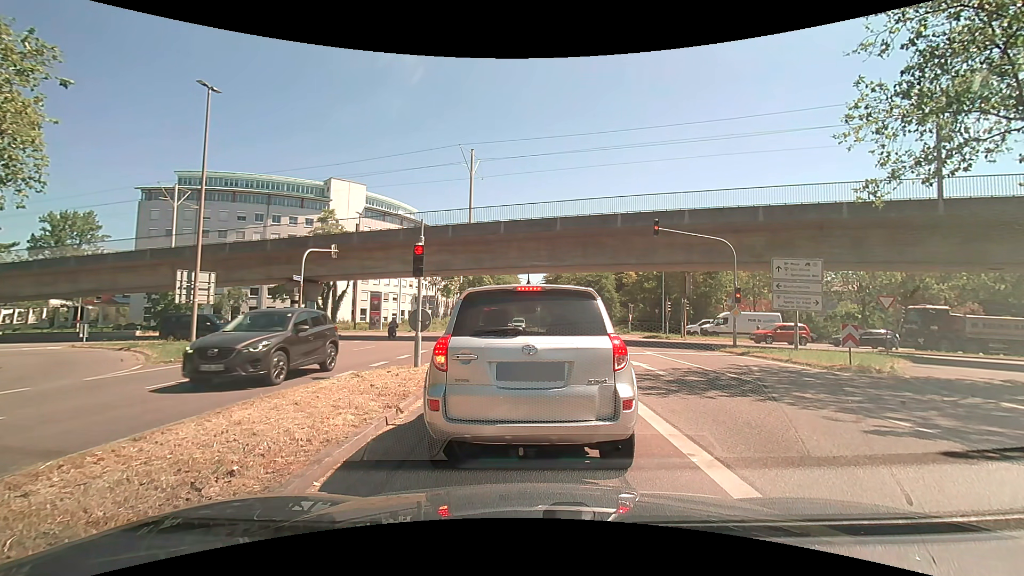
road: secondary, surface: asphalt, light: Day
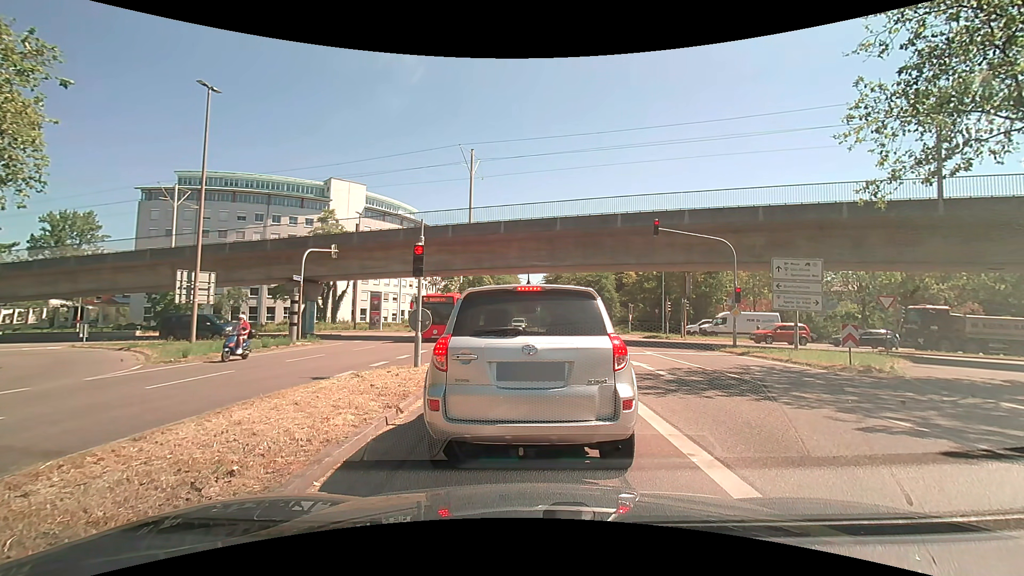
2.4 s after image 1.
(0.0, 0.0) m; 0°
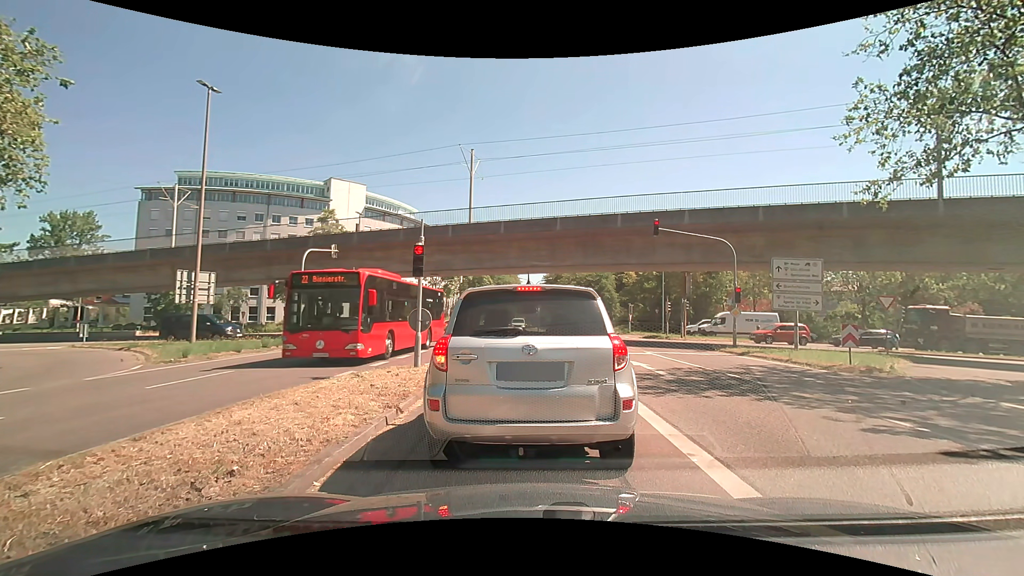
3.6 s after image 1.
(0.0, 0.0) m; 0°
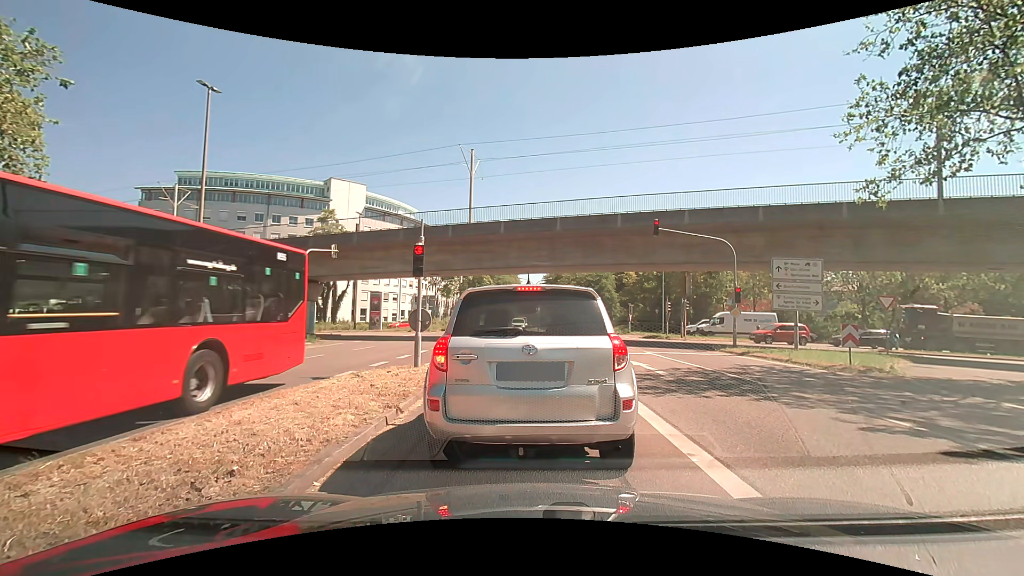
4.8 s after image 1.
(0.0, 0.0) m; 0°
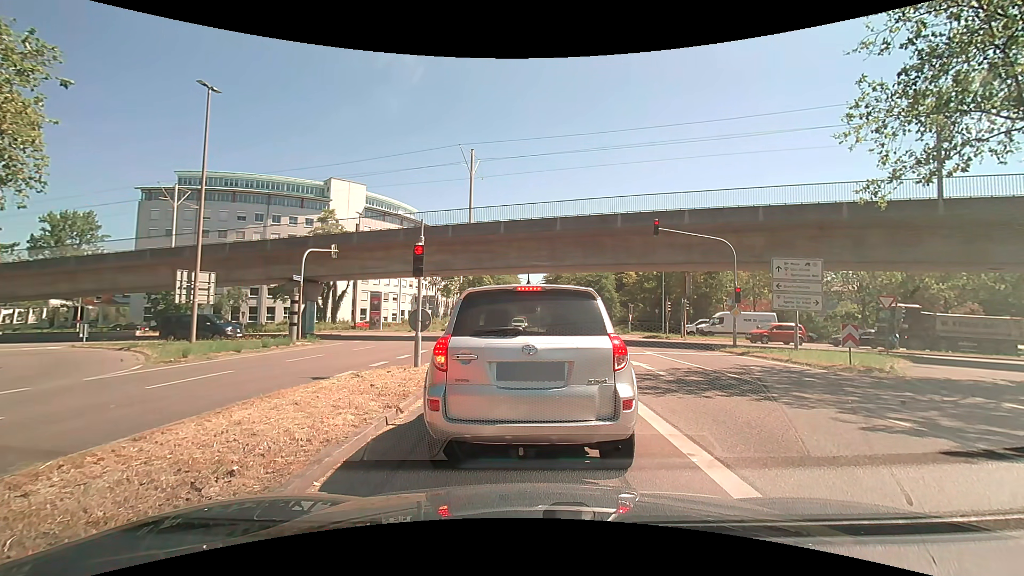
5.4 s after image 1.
(0.0, 0.0) m; 0°
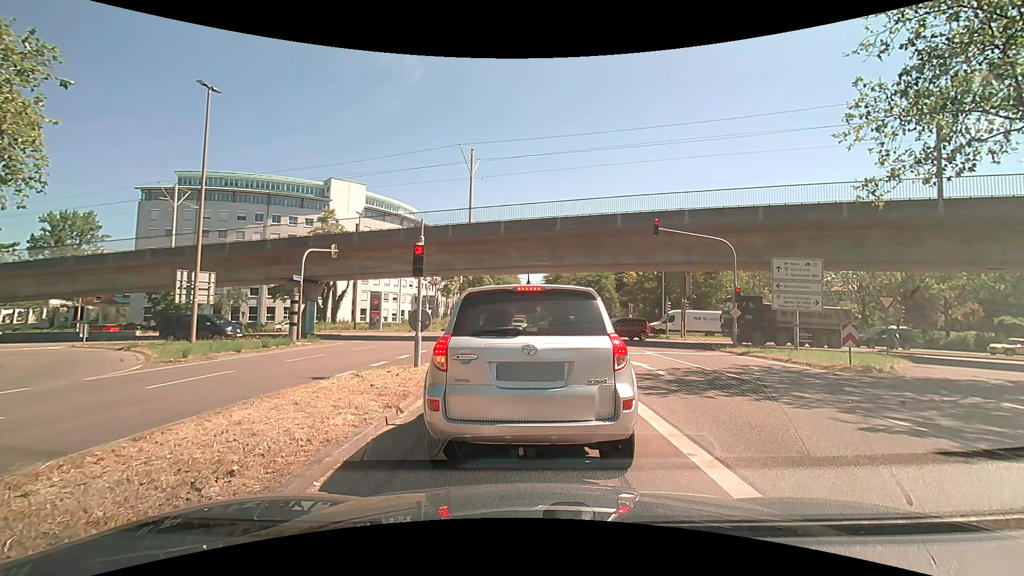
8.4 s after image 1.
(0.0, 0.0) m; 0°
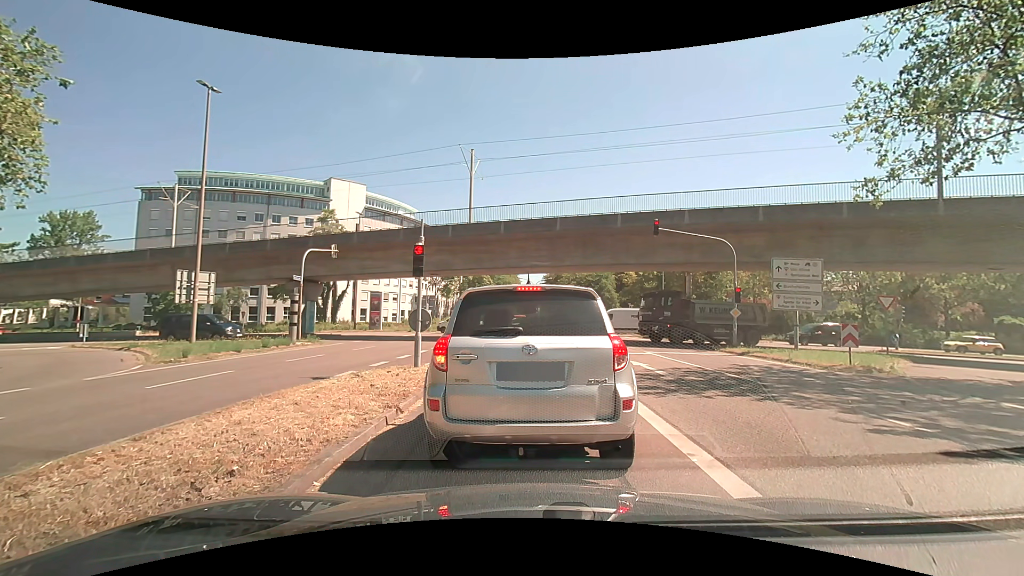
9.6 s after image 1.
(0.0, 0.0) m; 0°
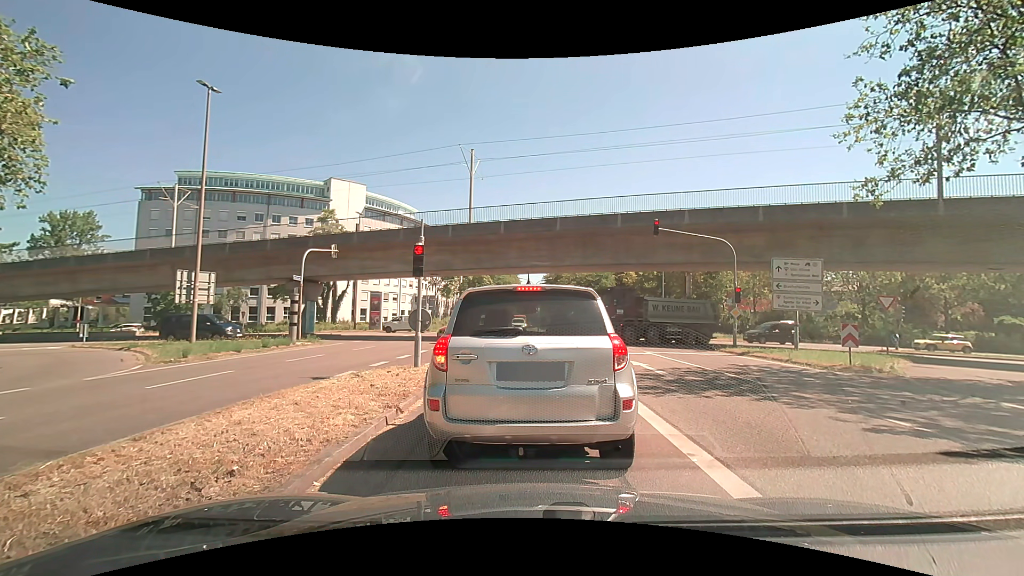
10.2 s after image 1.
(0.0, 0.0) m; 0°
